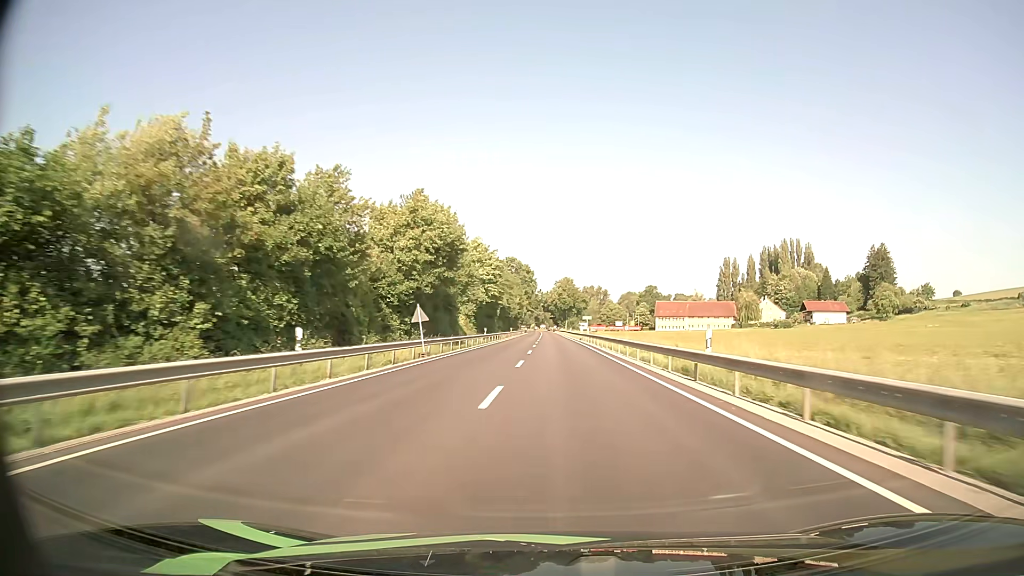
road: primary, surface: asphalt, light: Day
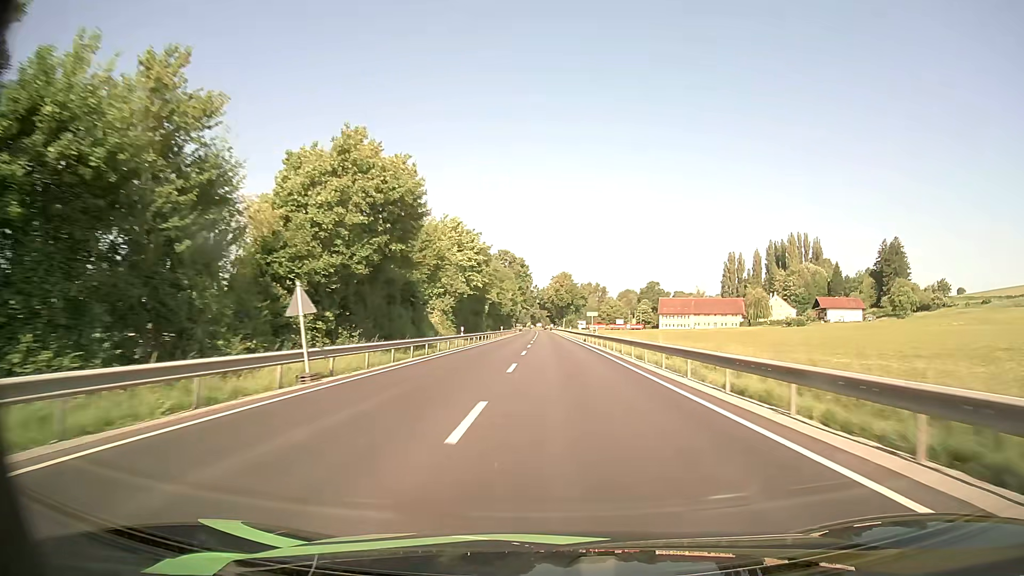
(0.0, +15.5) m; 0°
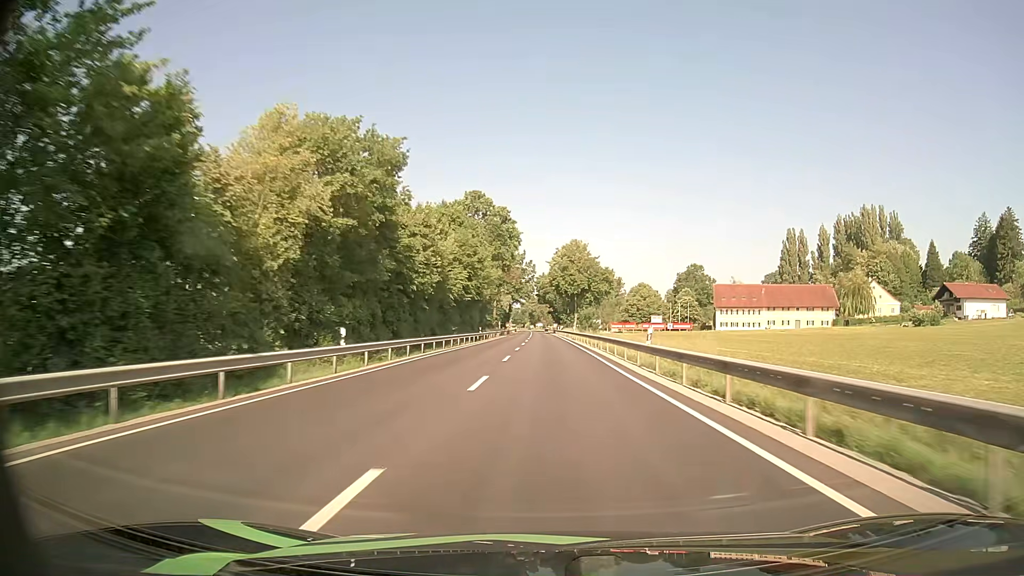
(0.0, +78.3) m; 0°
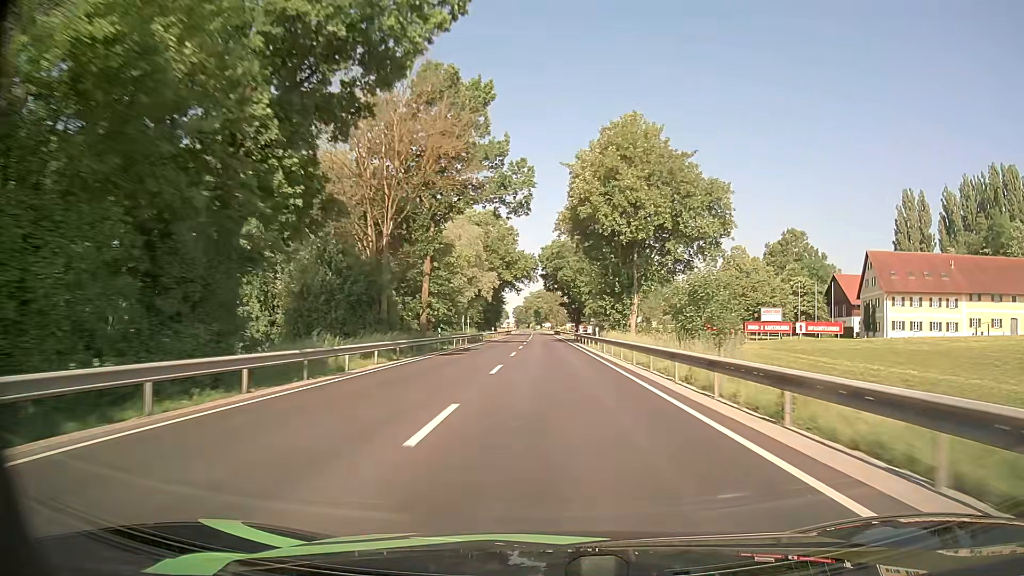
(-0.8, +79.5) m; -1°
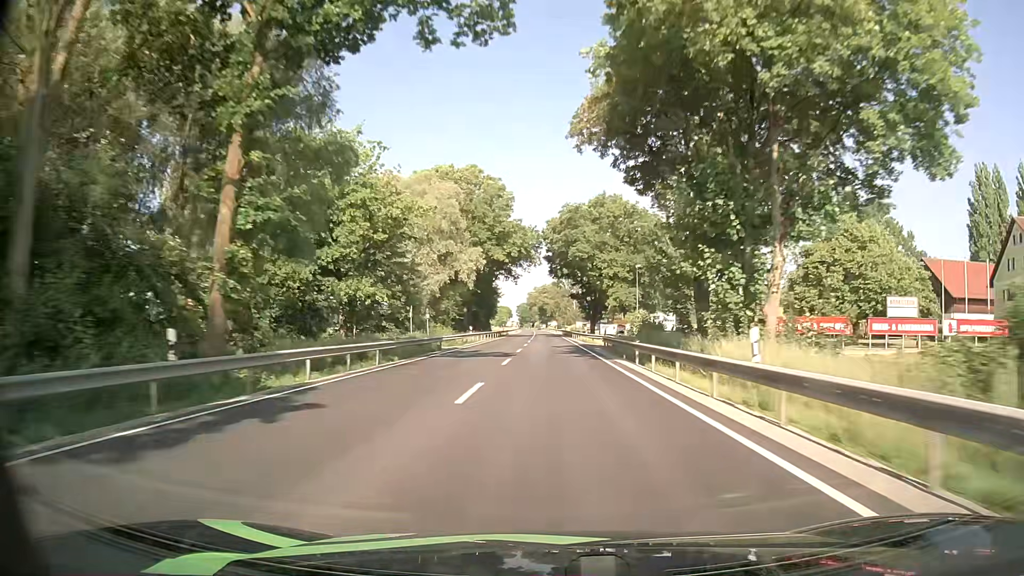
(-0.1, +32.0) m; 0°
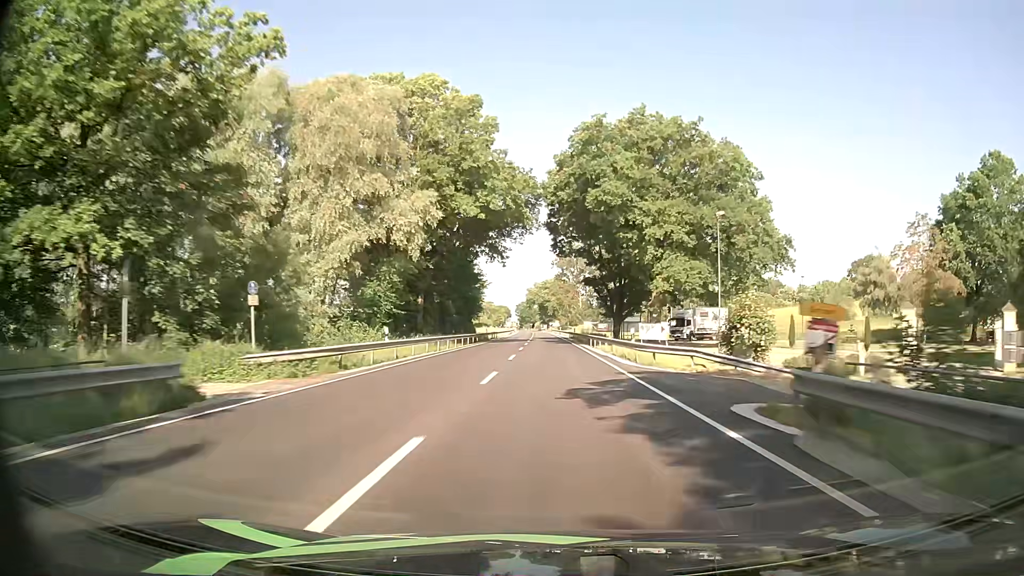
(-0.1, +32.2) m; -1°
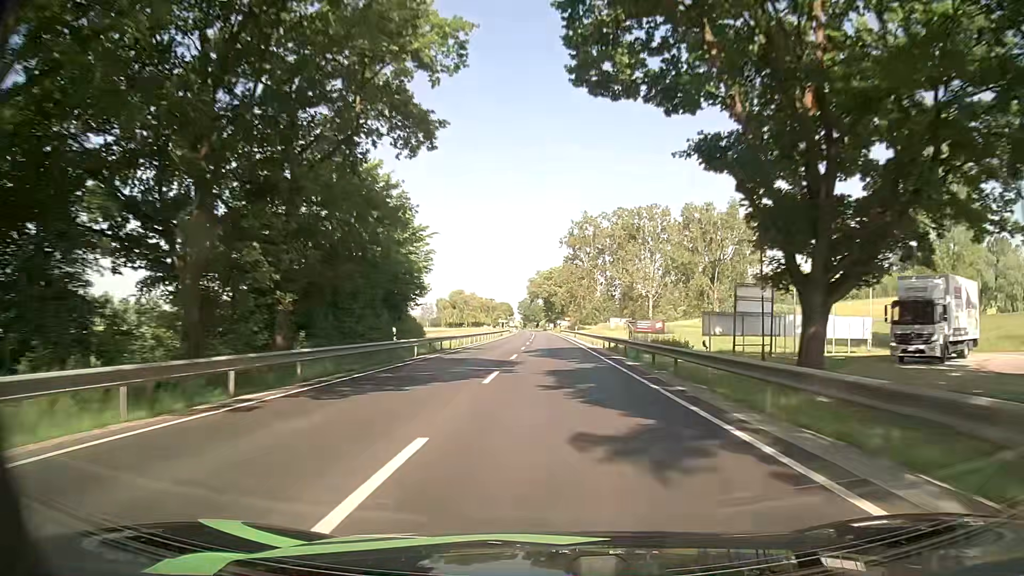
(+0.1, +48.5) m; 0°
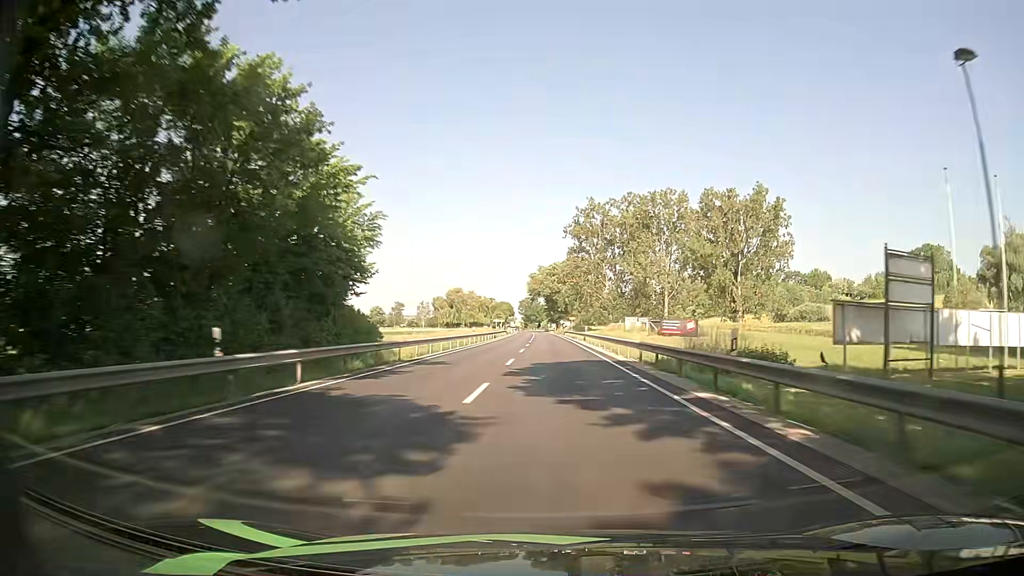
(0.0, +16.2) m; 0°
(0, +10) (0, +20) (0, +30) (0, +40) (0, +50) (0, +60) (0, +70) (-1, +80) (-1, +90) (-1, +100) m
